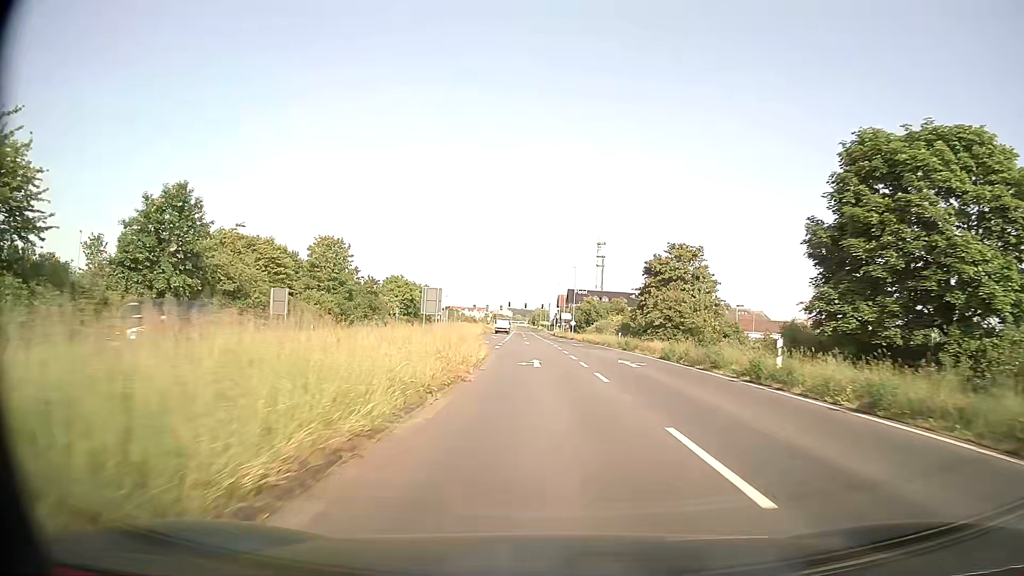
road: primary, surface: asphalt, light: Day
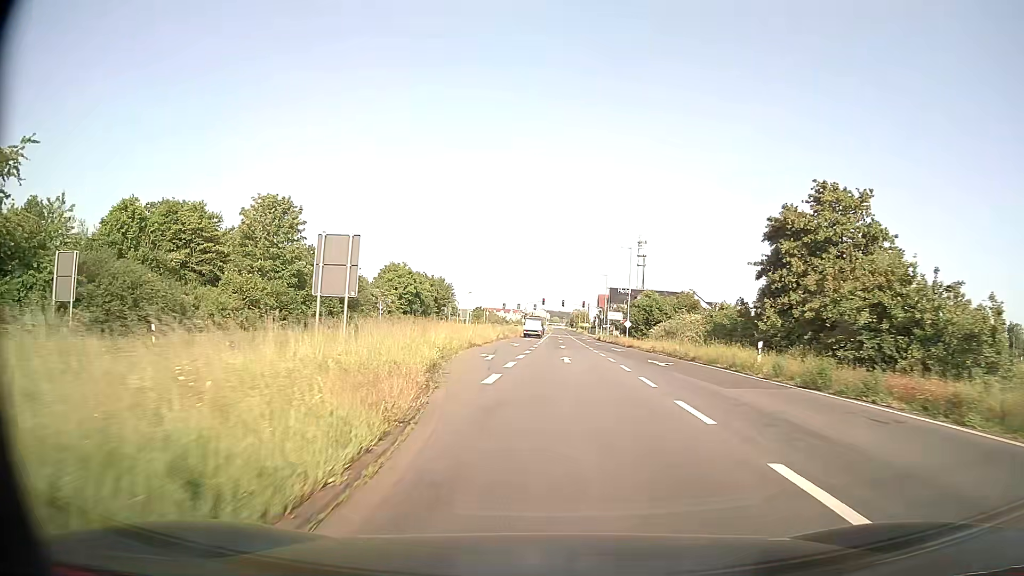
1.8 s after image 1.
(-0.4, +24.9) m; -3°
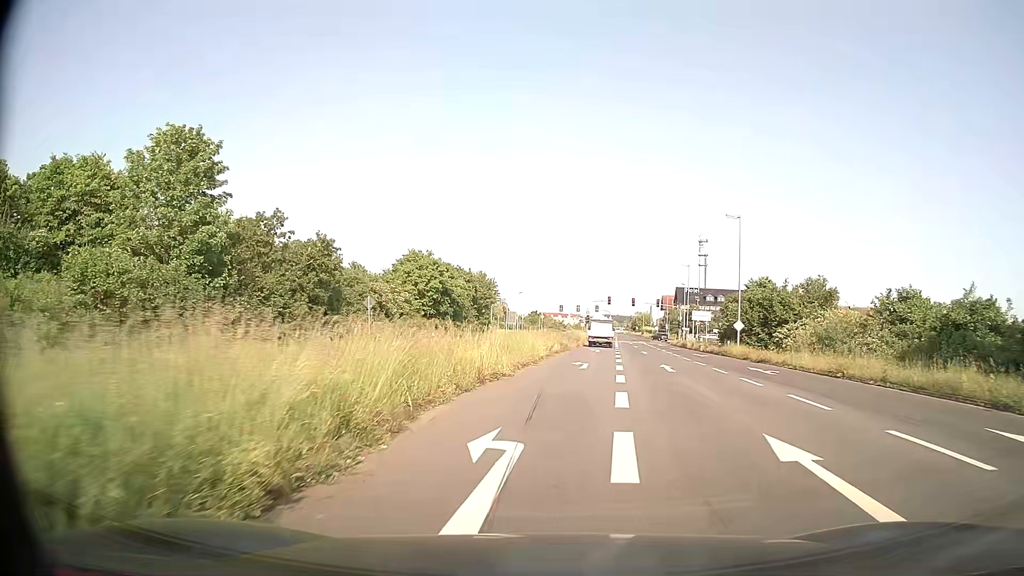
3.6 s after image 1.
(-1.1, +21.2) m; -5°
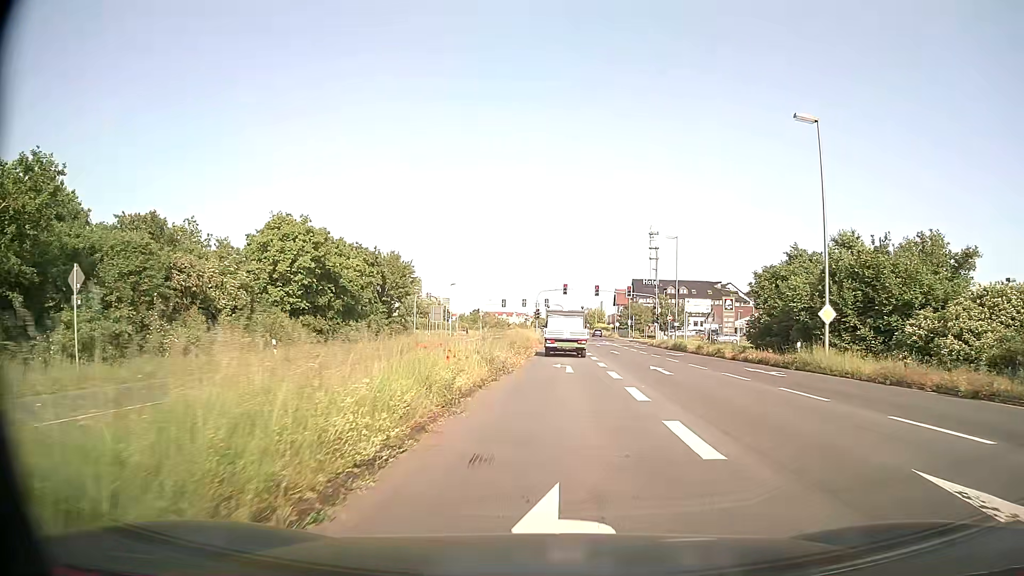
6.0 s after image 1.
(+0.9, +22.7) m; +5°
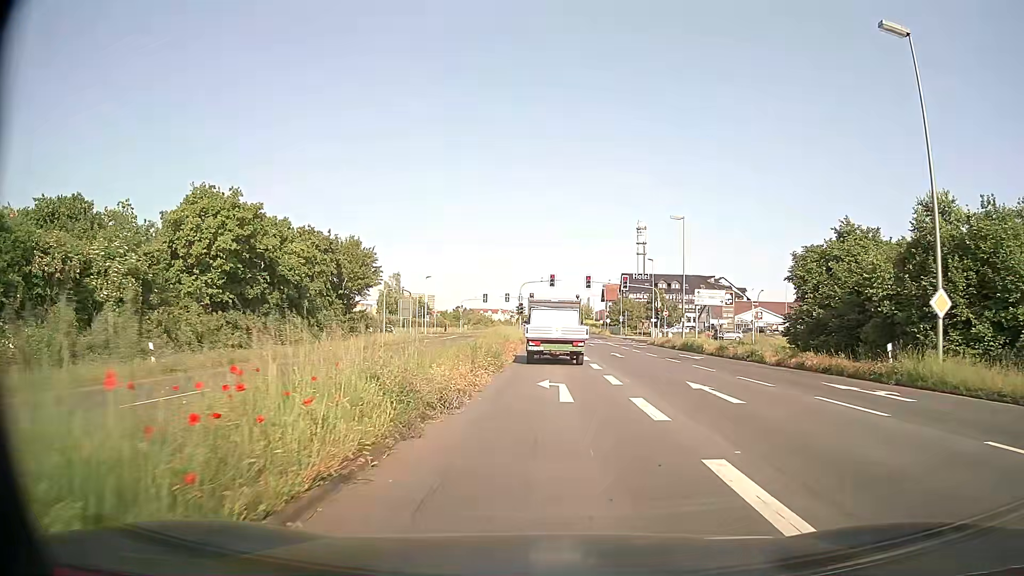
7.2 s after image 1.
(+0.1, +9.0) m; +1°
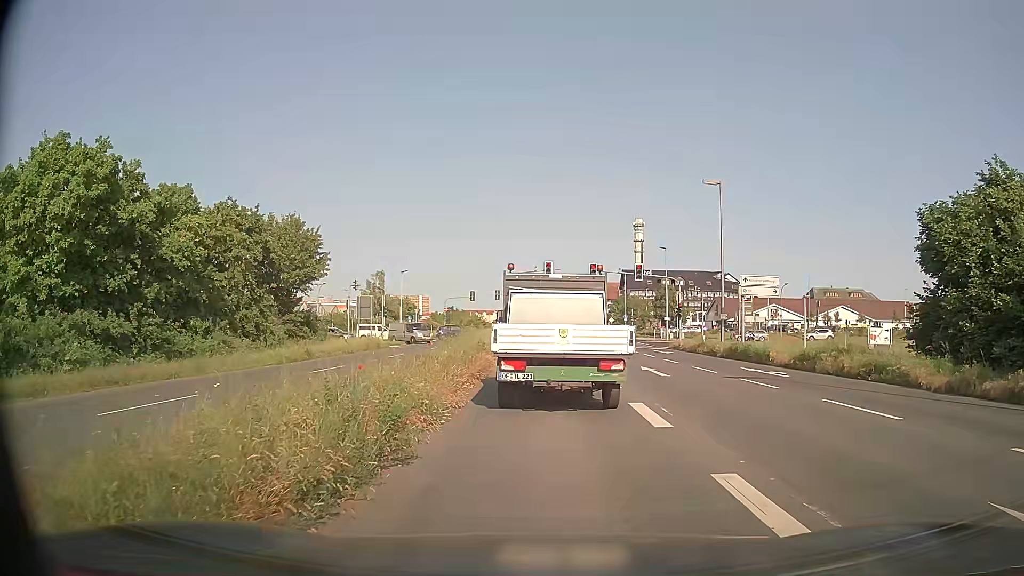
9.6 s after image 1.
(+0.1, +12.2) m; 0°
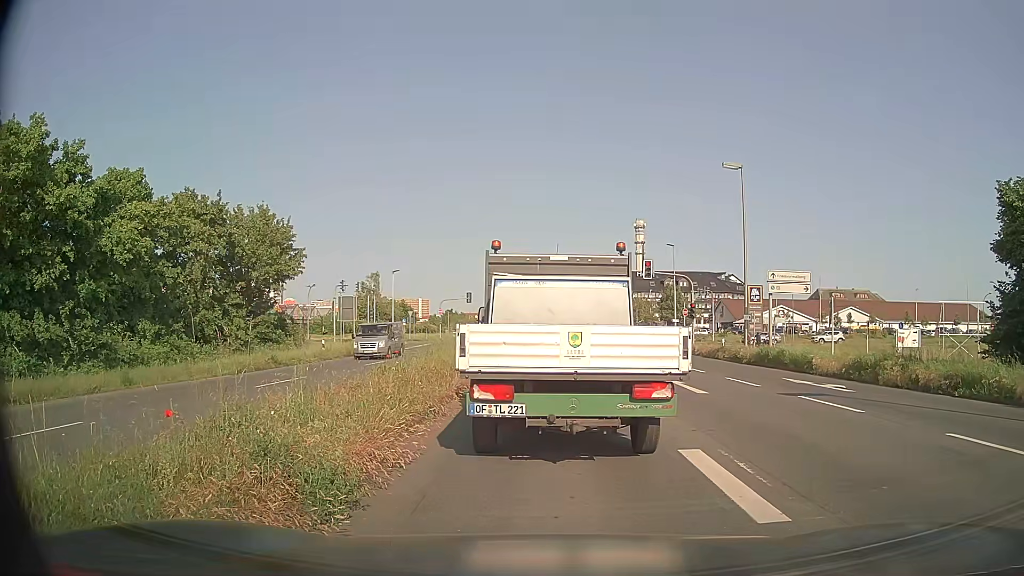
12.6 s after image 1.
(0.0, +4.2) m; 0°
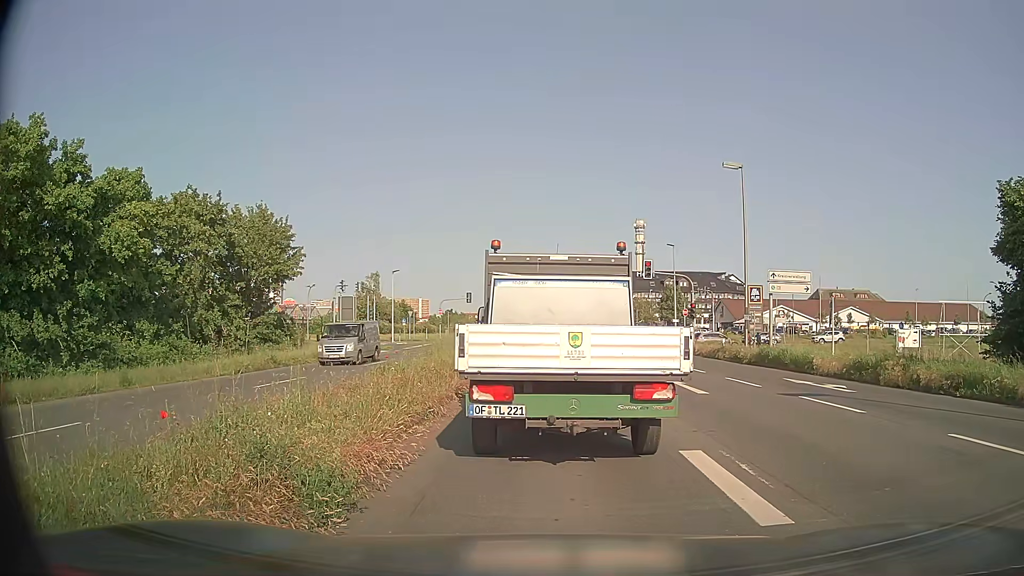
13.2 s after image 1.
(0.0, +0.1) m; 0°
